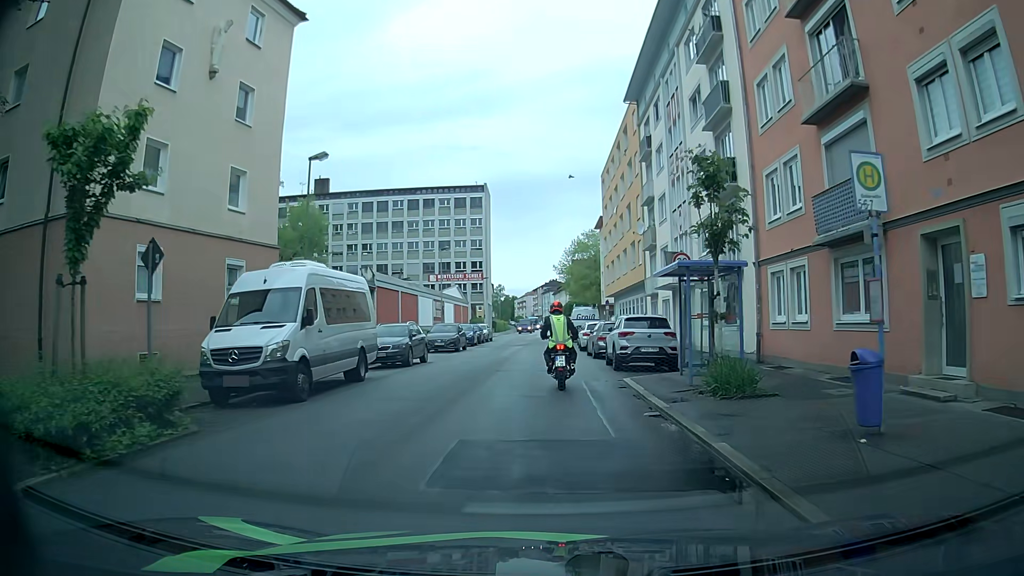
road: tertiary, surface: asphalt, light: Day
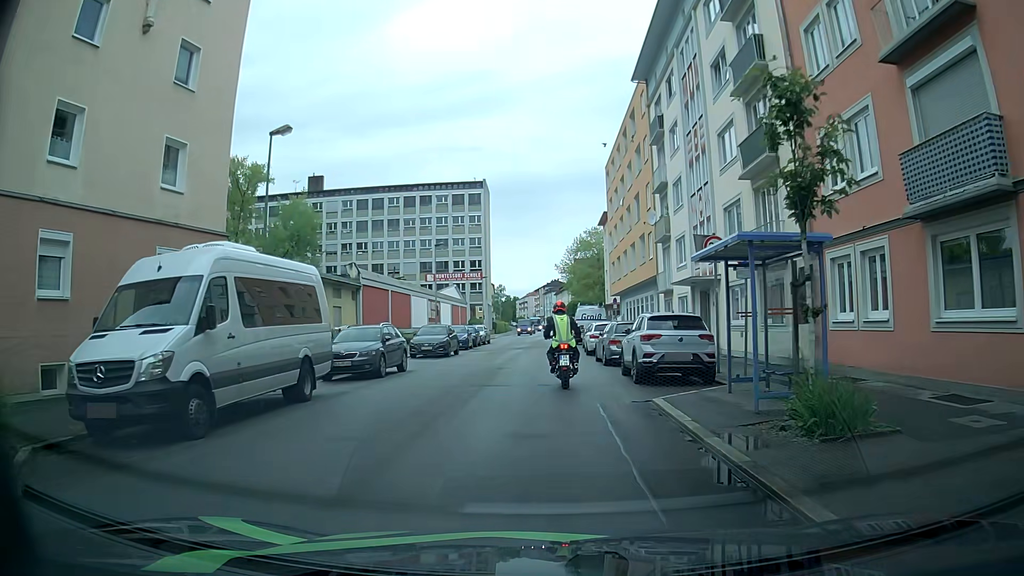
(0.0, +4.1) m; 0°
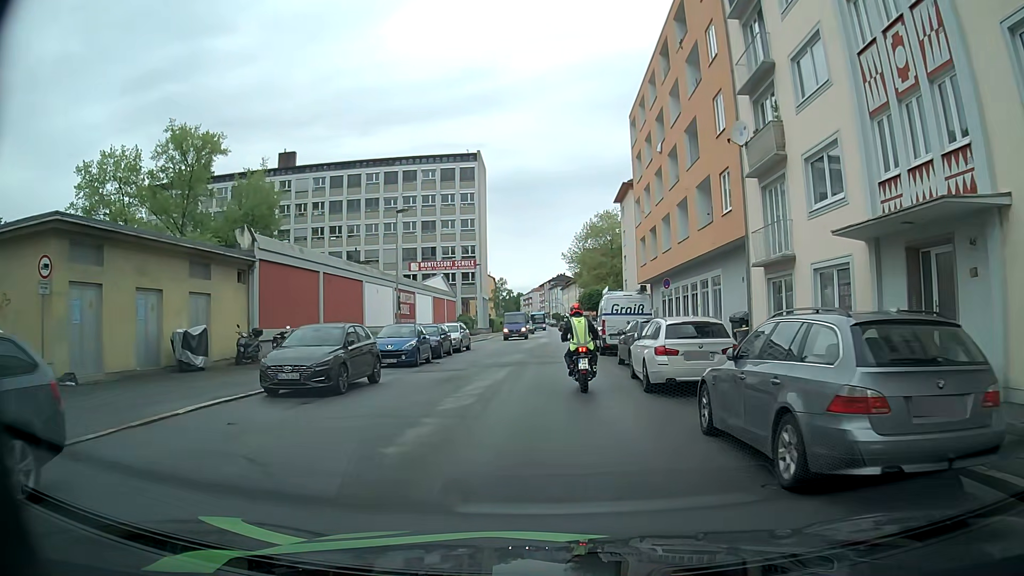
(-0.2, +16.7) m; -2°
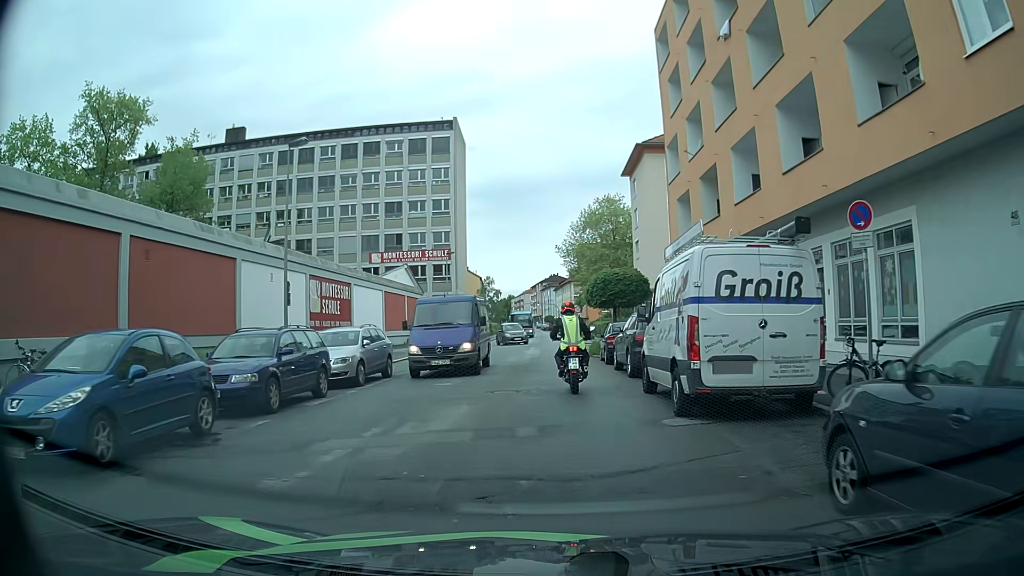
(+0.4, +16.8) m; +1°
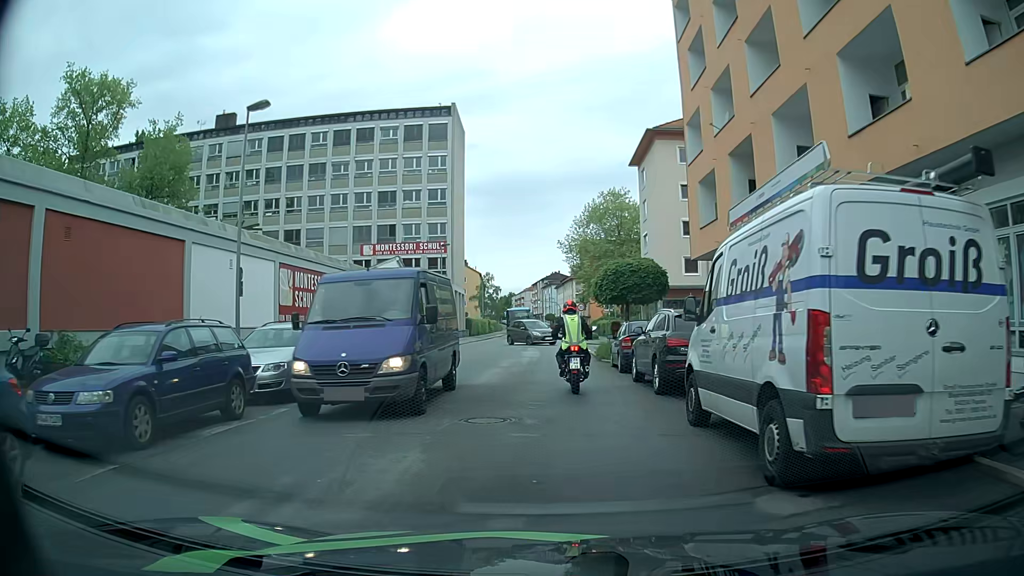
(0.0, +4.1) m; 0°
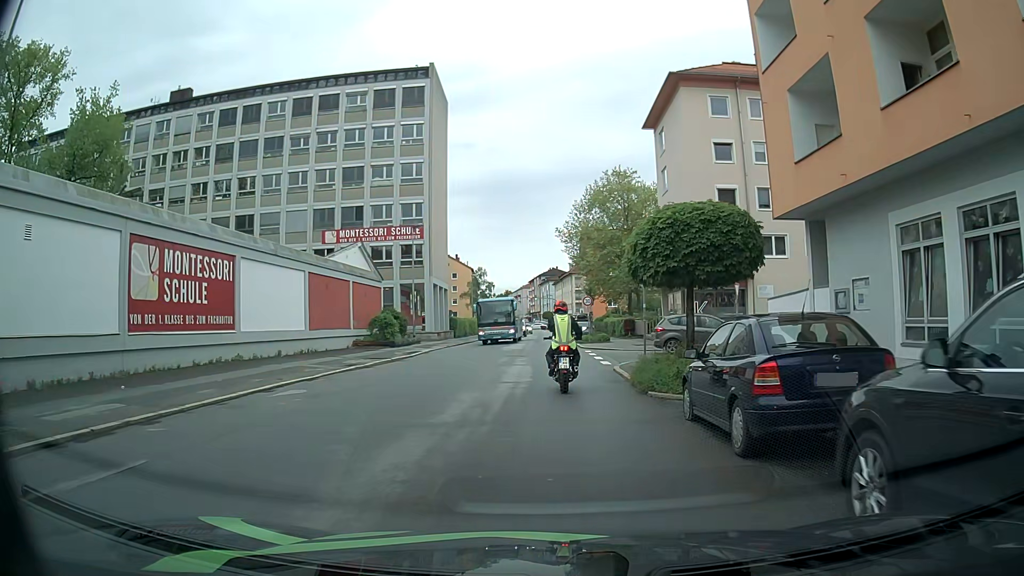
(+0.1, +11.5) m; -1°
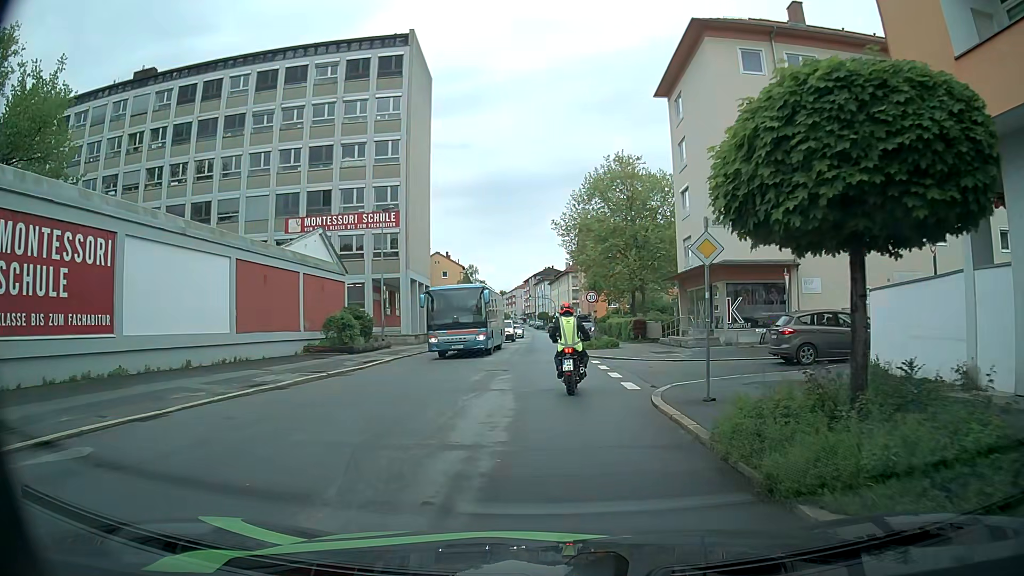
(+0.2, +7.9) m; +2°
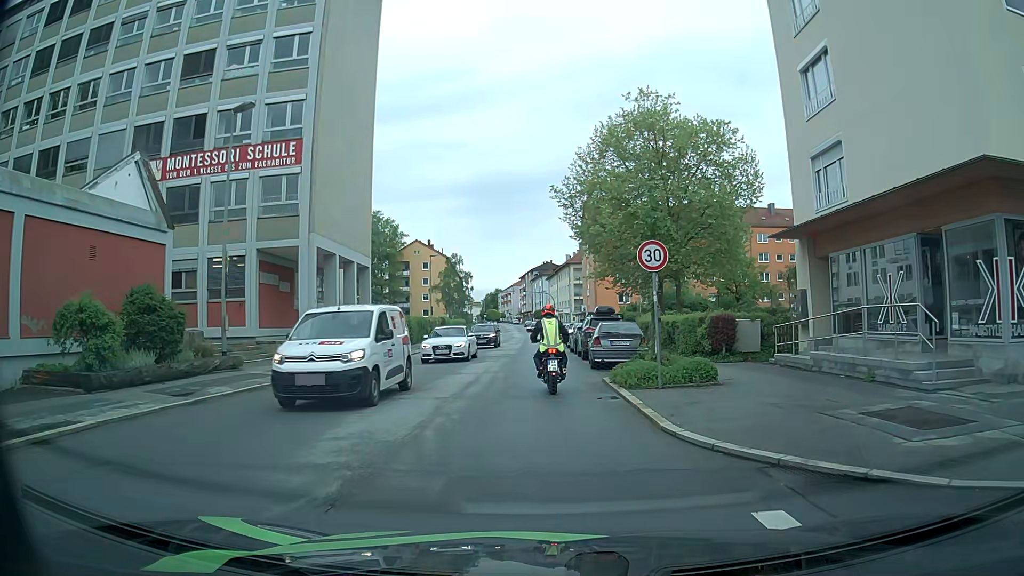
(-0.2, +20.1) m; 0°
(0, +10) (-1, +20) (-1, +30) (-1, +40) (-2, +50) (-2, +60) (-2, +70) (-2, +80) (-3, +90) (-3, +100) m
